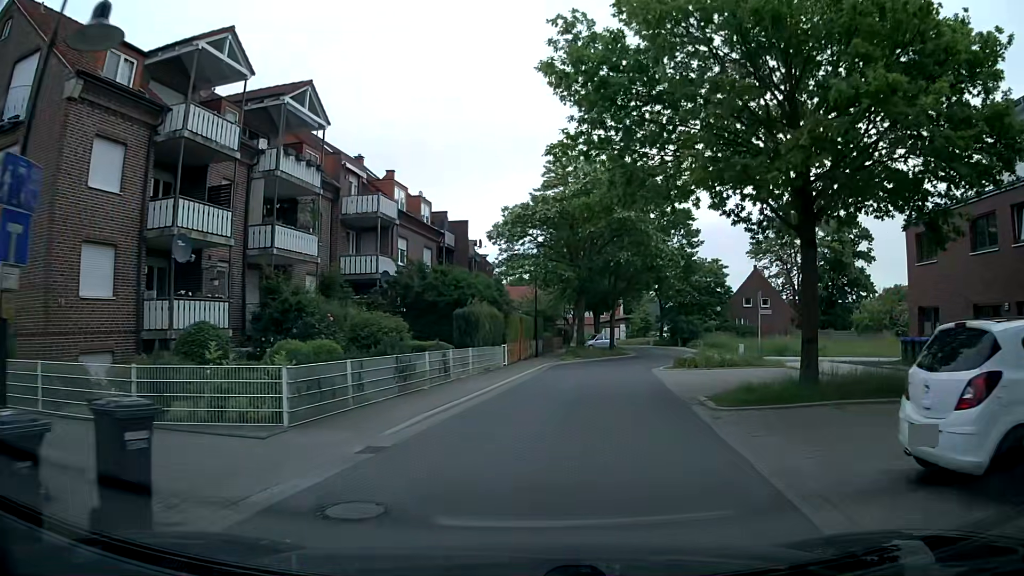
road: residential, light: Day
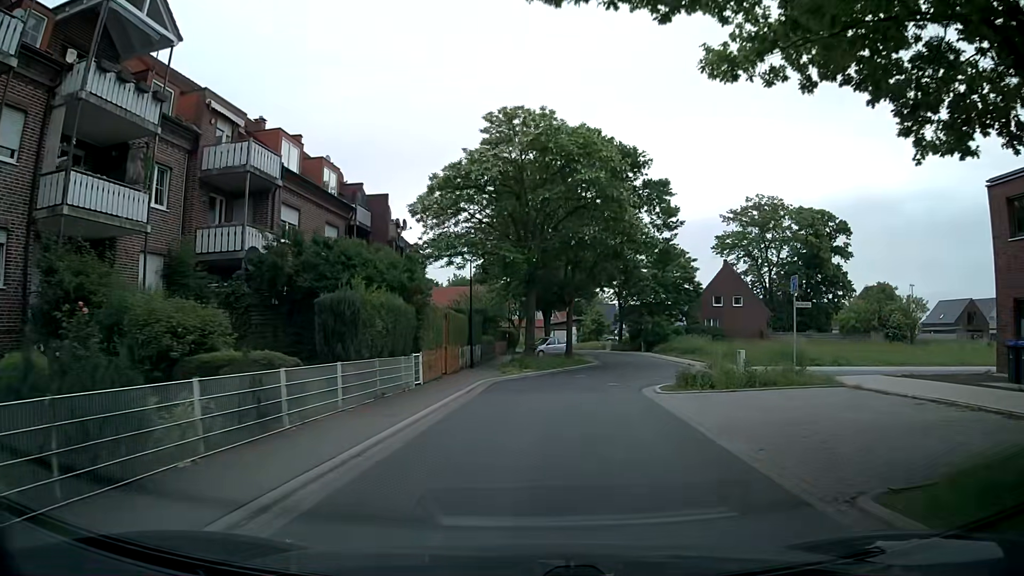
(+0.5, +9.6) m; +4°
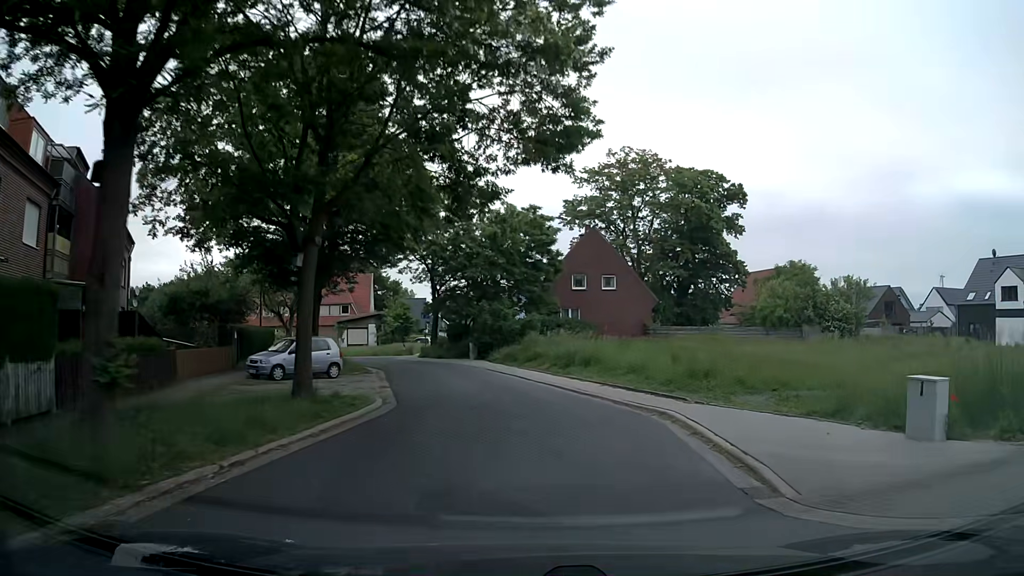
(+2.7, +23.2) m; +16°
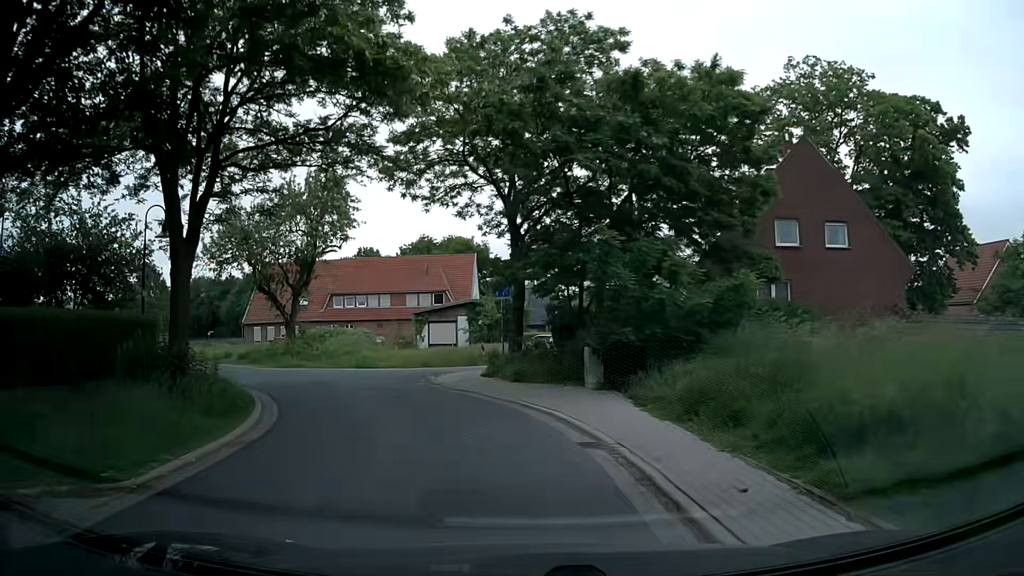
(-1.0, +22.3) m; -11°
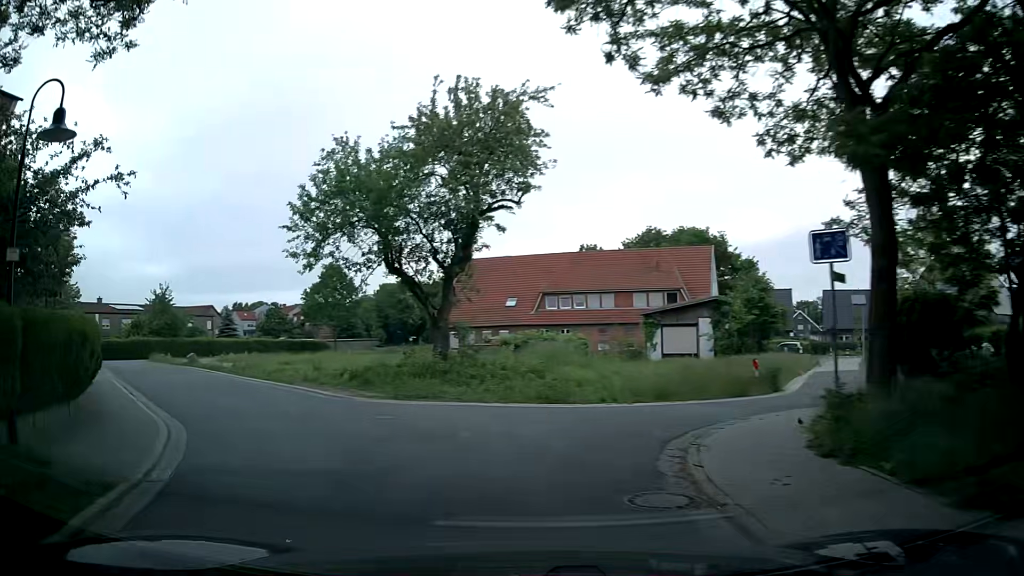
(-1.7, +12.5) m; -20°
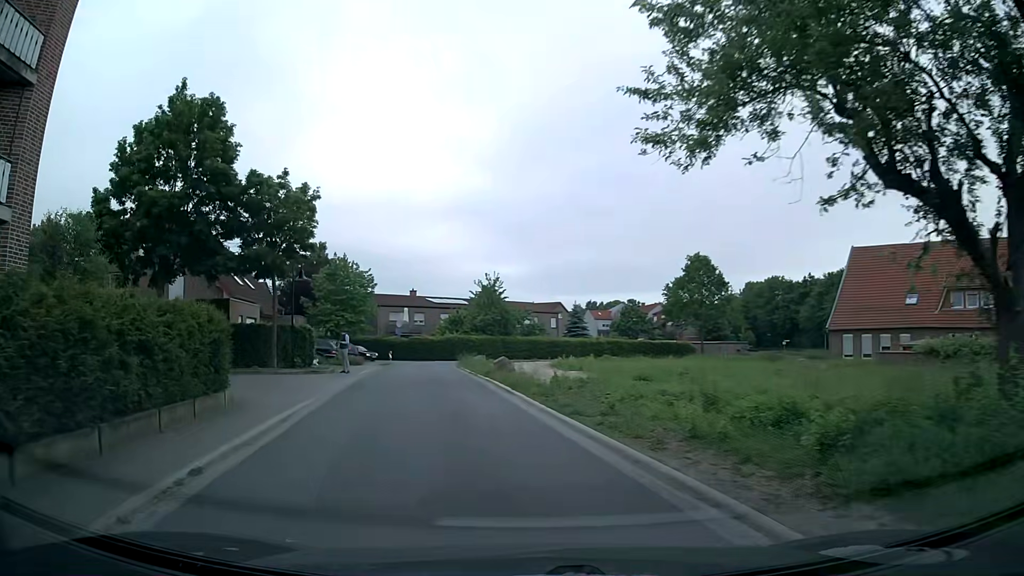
(-3.5, +12.3) m; -31°
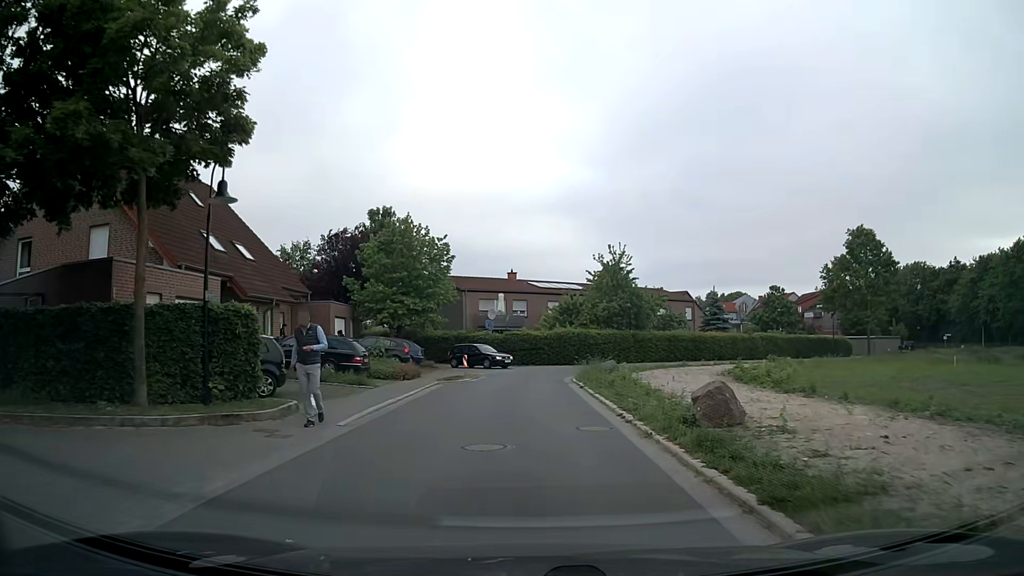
(-1.7, +17.8) m; -8°
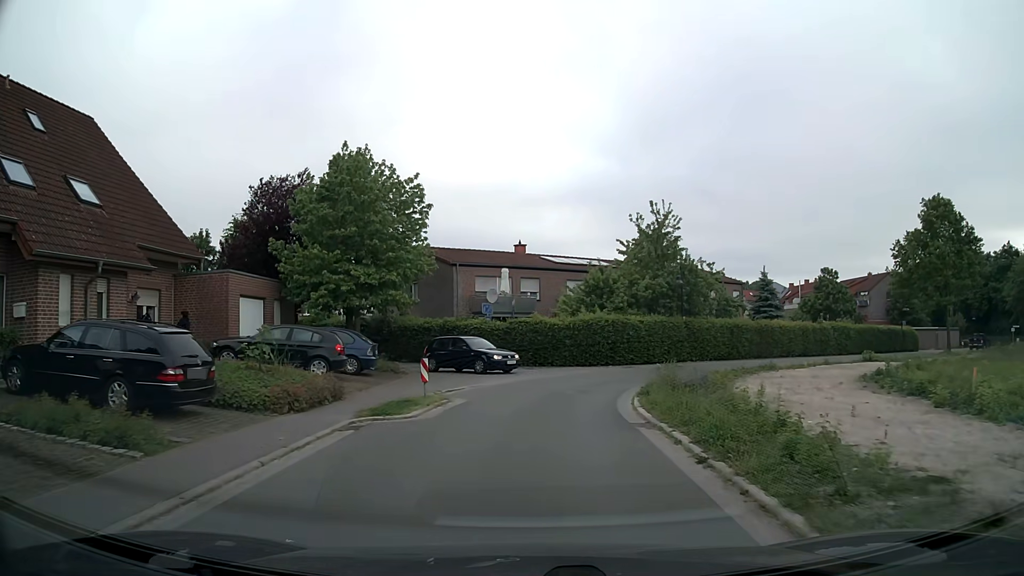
(-0.1, +13.2) m; -1°
(0, +10) (+2, +20) (+7, +28) (+14, +35) (+22, +42) (+29, +48) (+37, +55) (+45, +61) (+54, +66) (+62, +71) m
